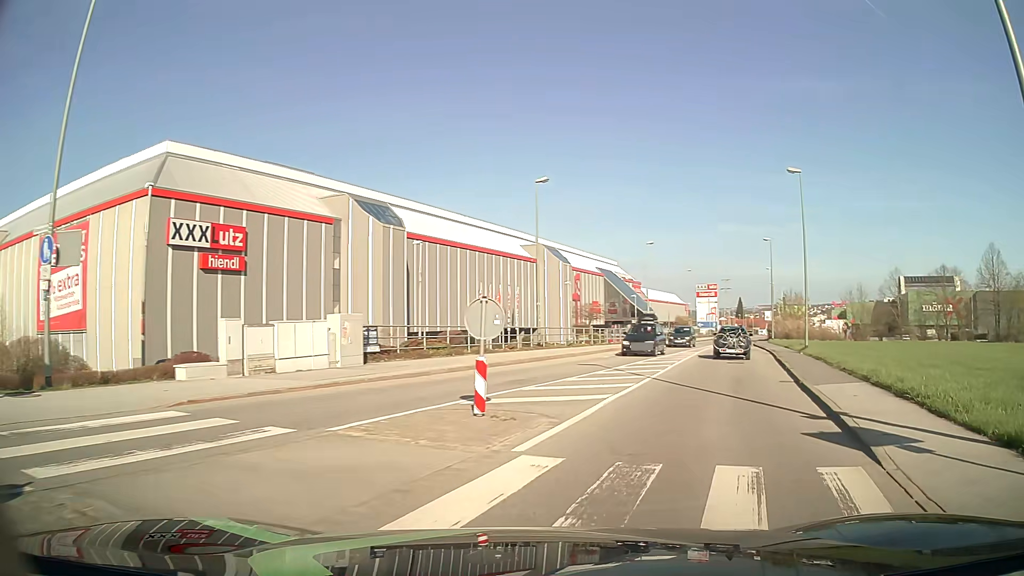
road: tertiary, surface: asphalt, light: Day
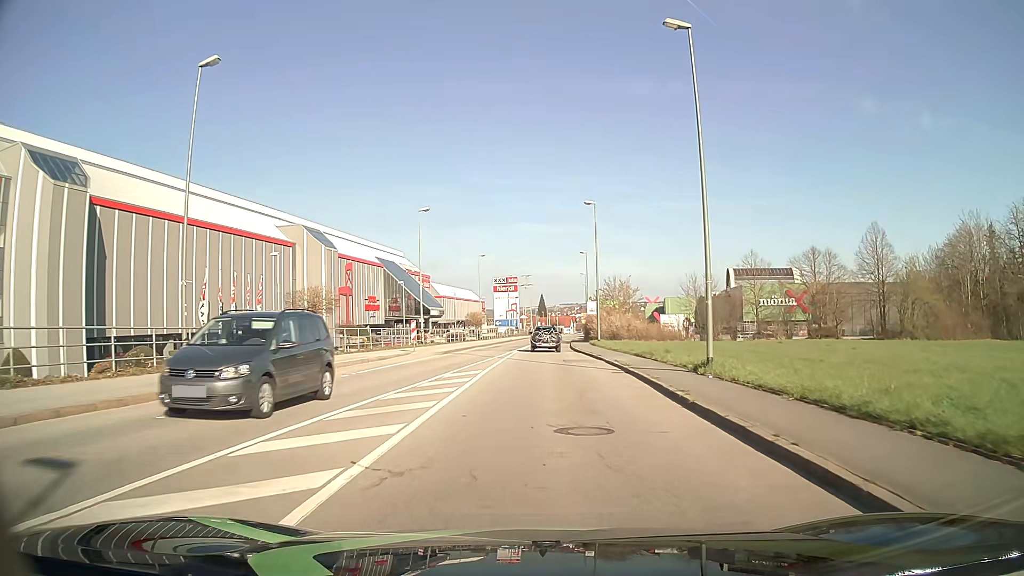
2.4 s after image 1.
(+4.4, +19.1) m; +16°
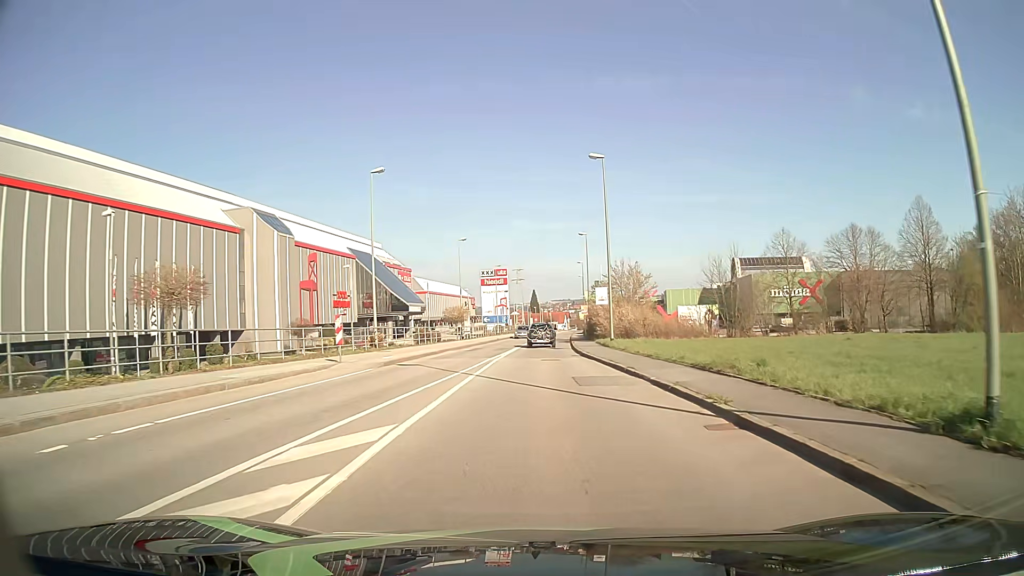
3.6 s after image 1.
(+0.1, +12.5) m; +1°
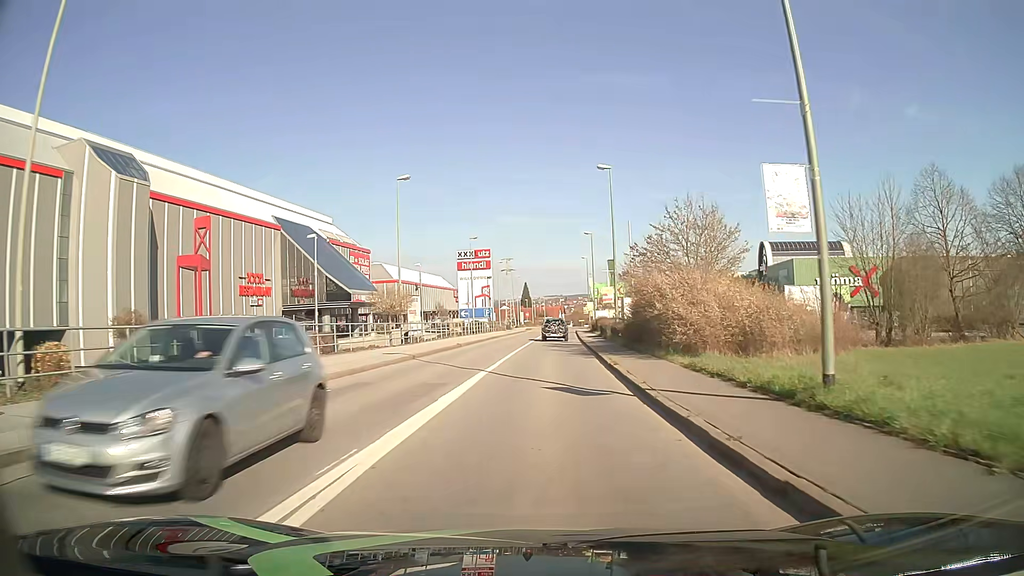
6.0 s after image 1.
(+0.1, +27.3) m; 0°
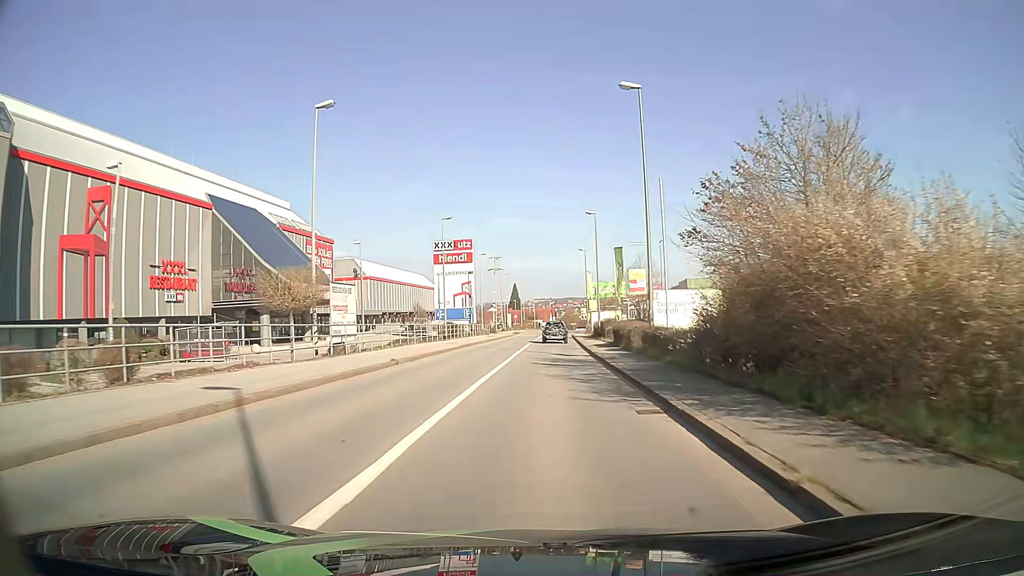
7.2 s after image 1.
(+0.1, +14.5) m; +1°
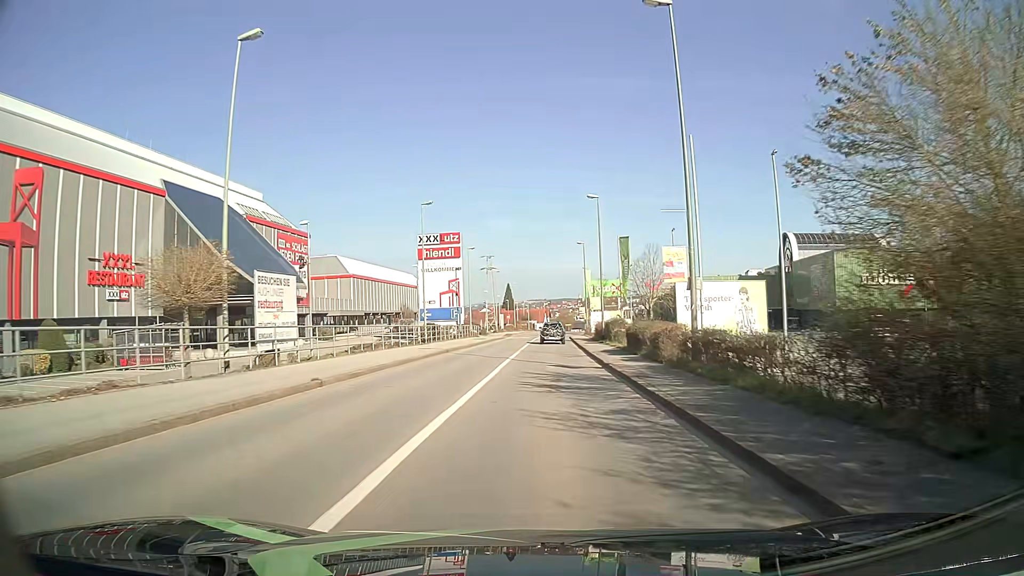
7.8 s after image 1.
(0.0, +7.4) m; 0°
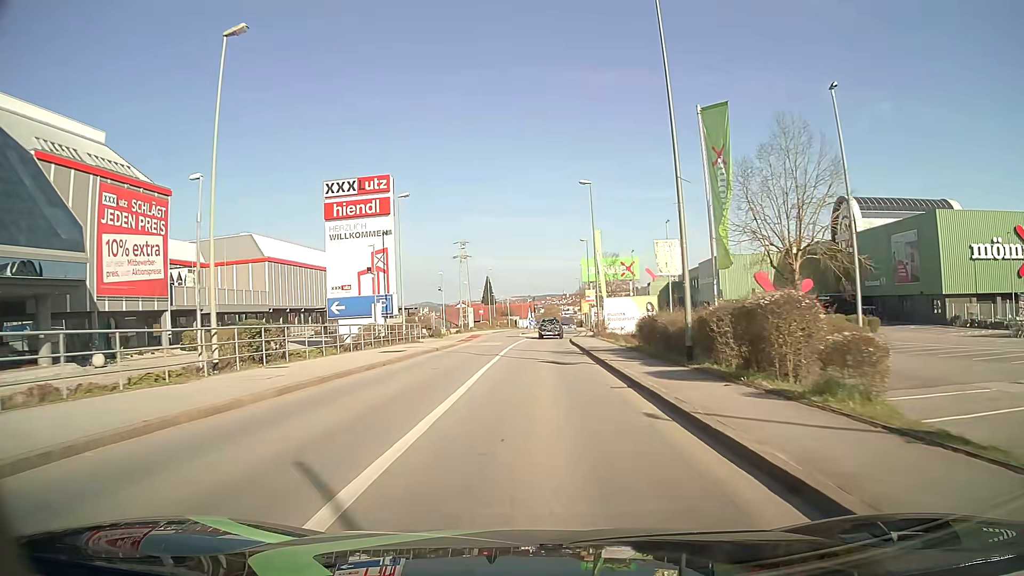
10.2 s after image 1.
(+0.7, +30.3) m; +1°
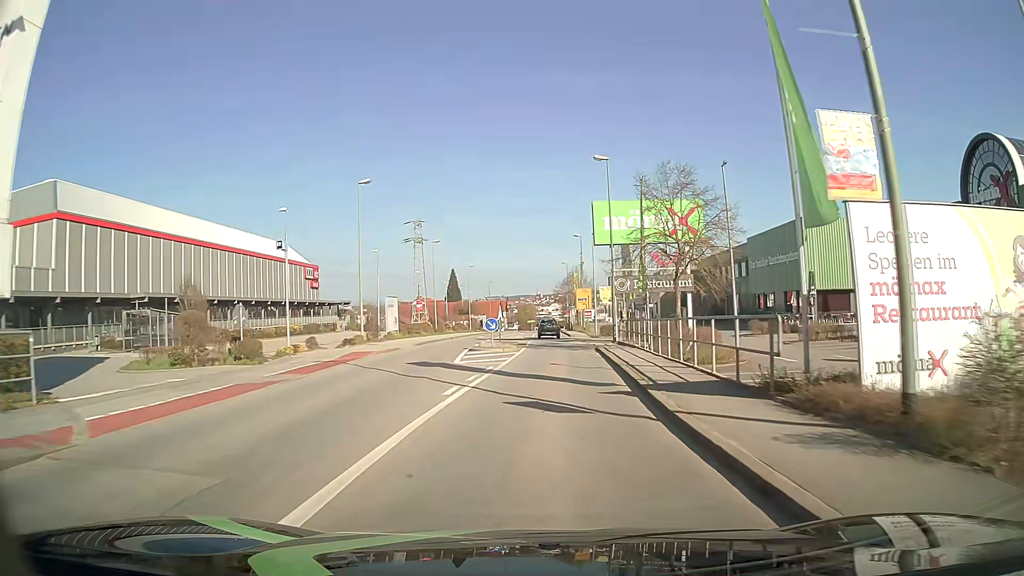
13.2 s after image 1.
(+0.6, +38.0) m; +3°
(0, +10) (0, +20) (0, +30) (+1, +40) (0, +50) (0, +60) (0, +70) (+1, +80) (+1, +90) (+1, +100) m
